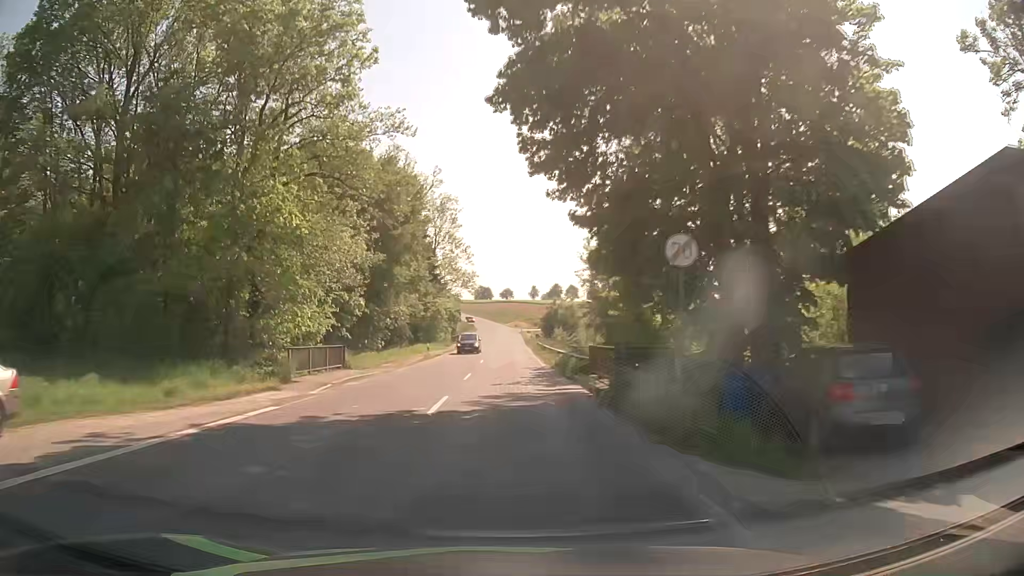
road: secondary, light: Day
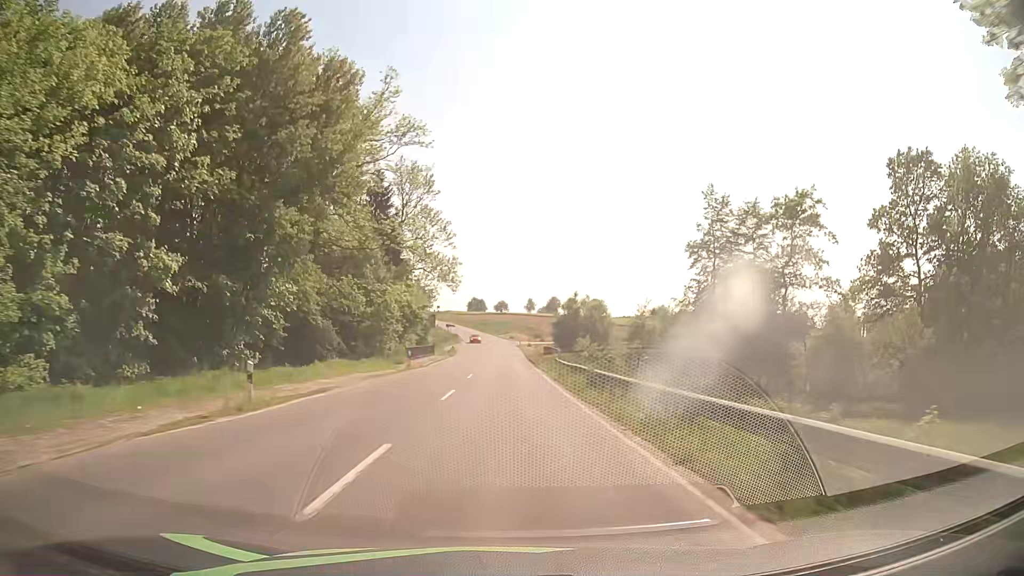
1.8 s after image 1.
(+0.1, +33.1) m; +1°
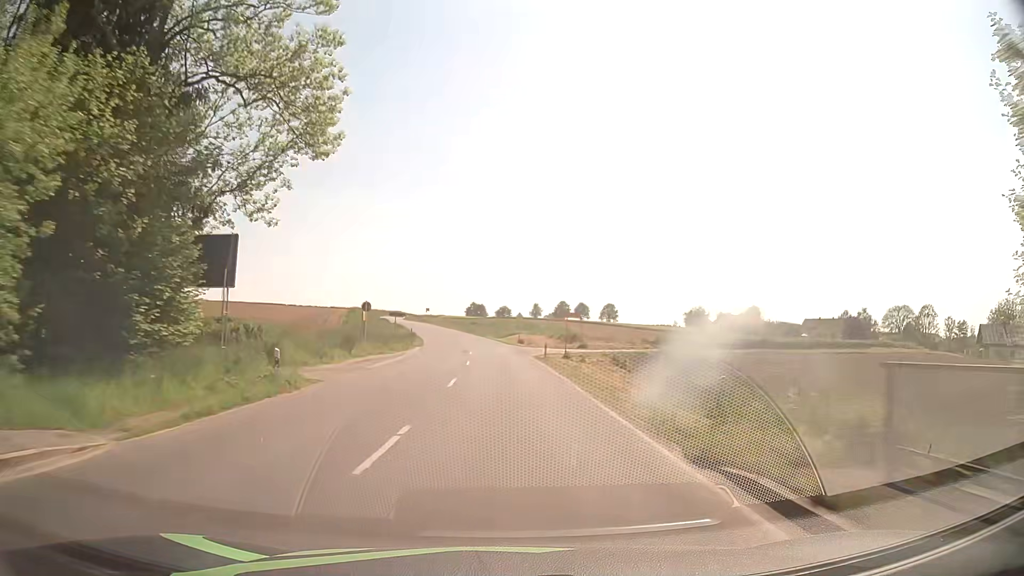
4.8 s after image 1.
(-0.4, +59.3) m; -1°
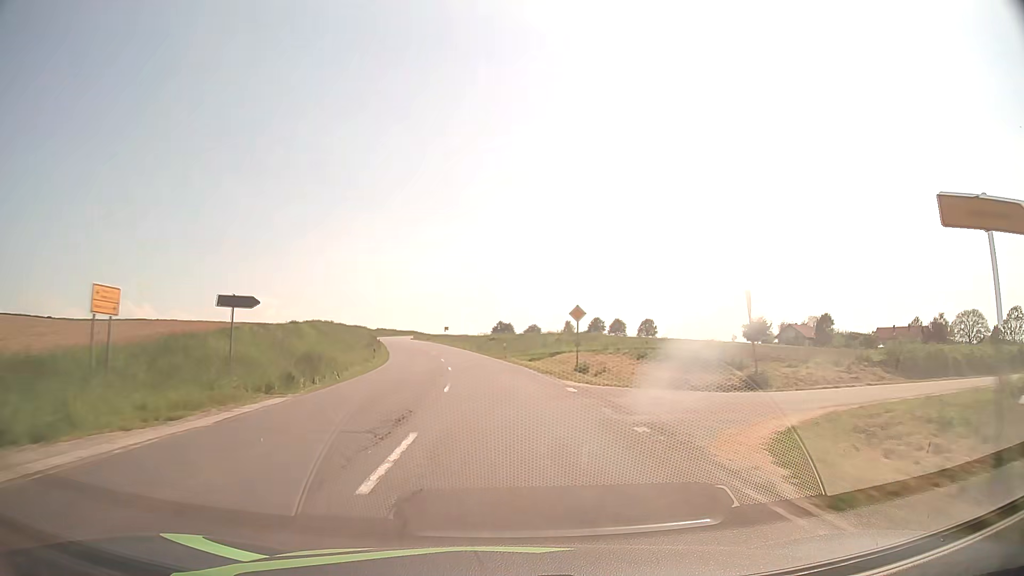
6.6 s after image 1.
(-0.3, +37.0) m; -2°
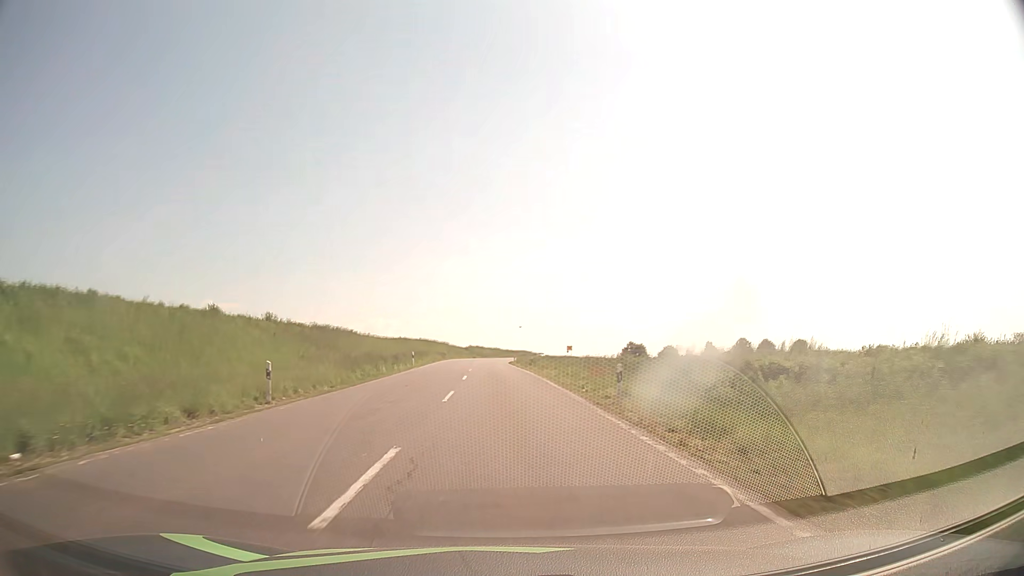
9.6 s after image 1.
(-5.6, +63.1) m; -10°
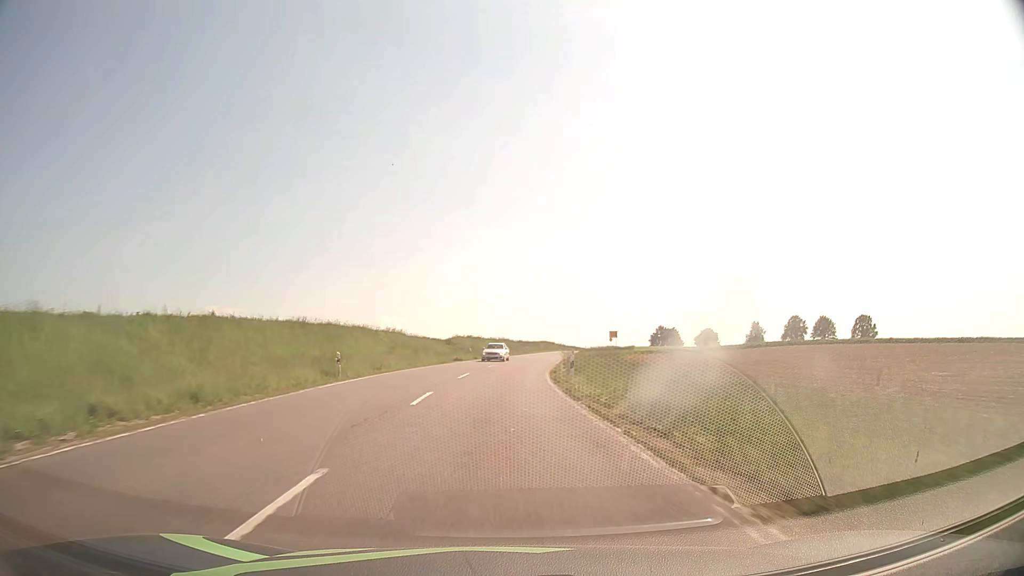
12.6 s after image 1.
(-1.4, +64.3) m; -1°
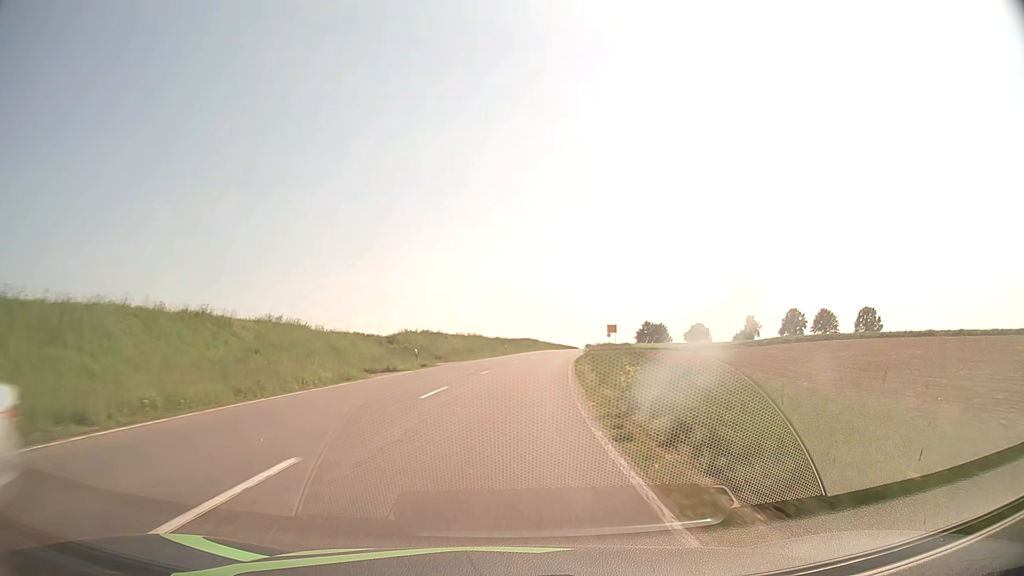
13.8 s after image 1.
(+0.3, +23.9) m; +2°
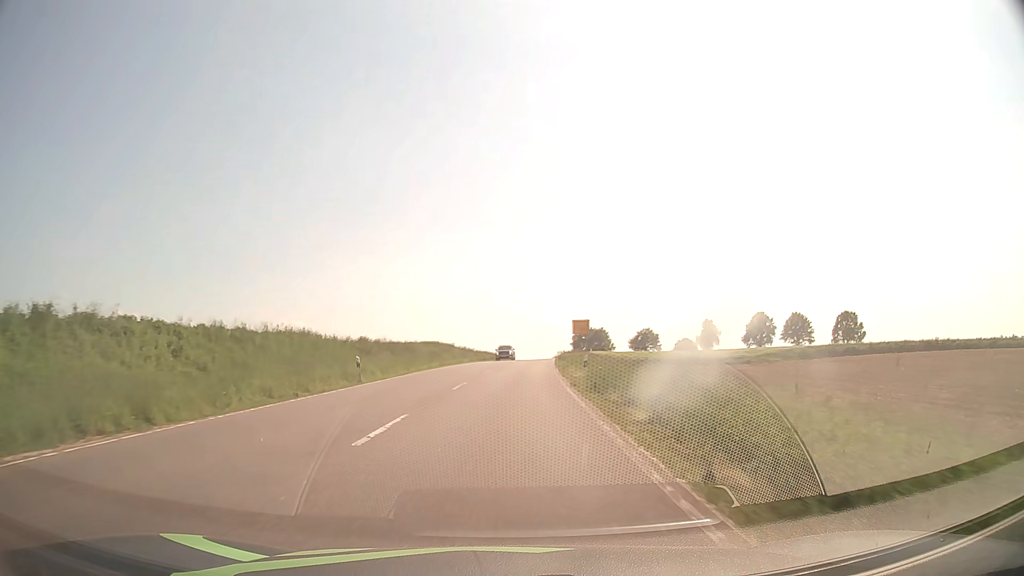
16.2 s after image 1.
(+2.7, +43.6) m; +7°
(0, +10) (0, +20) (+1, +30) (+1, +40) (+2, +50) (+2, +60) (+3, +70) (+4, +80) (+5, +90) (+5, +100) m
